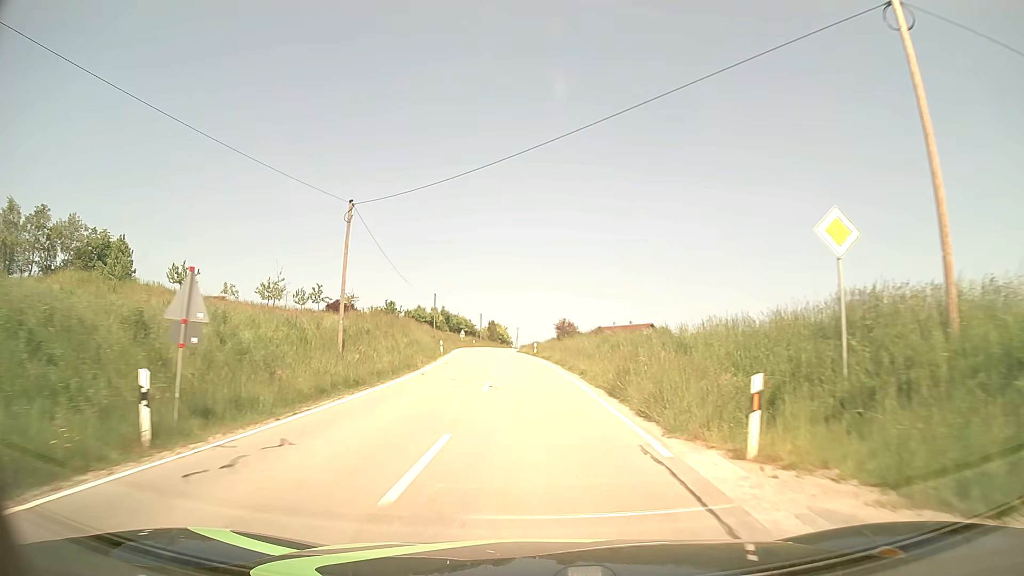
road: tertiary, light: Day
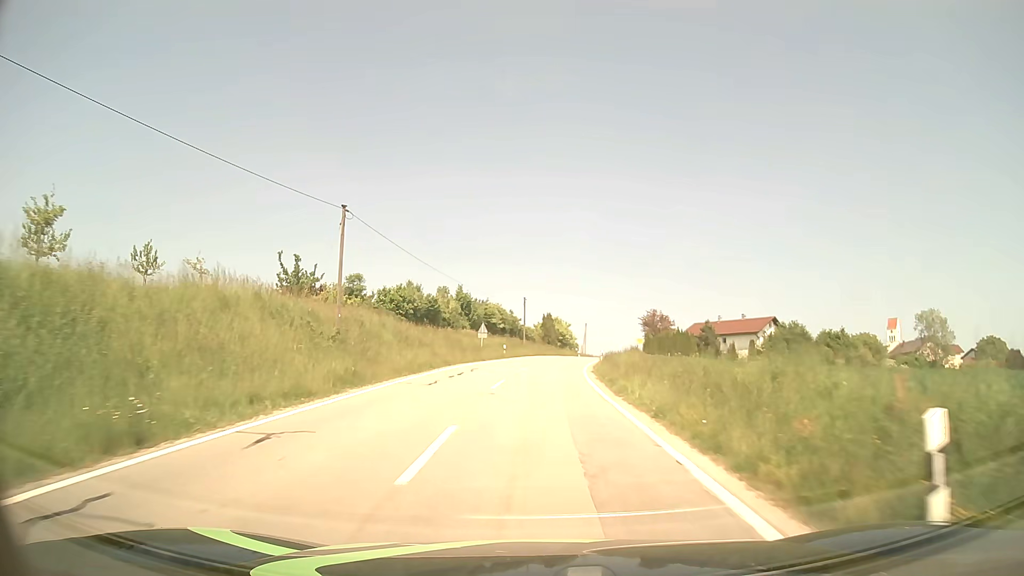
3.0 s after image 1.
(-1.8, +48.4) m; -5°
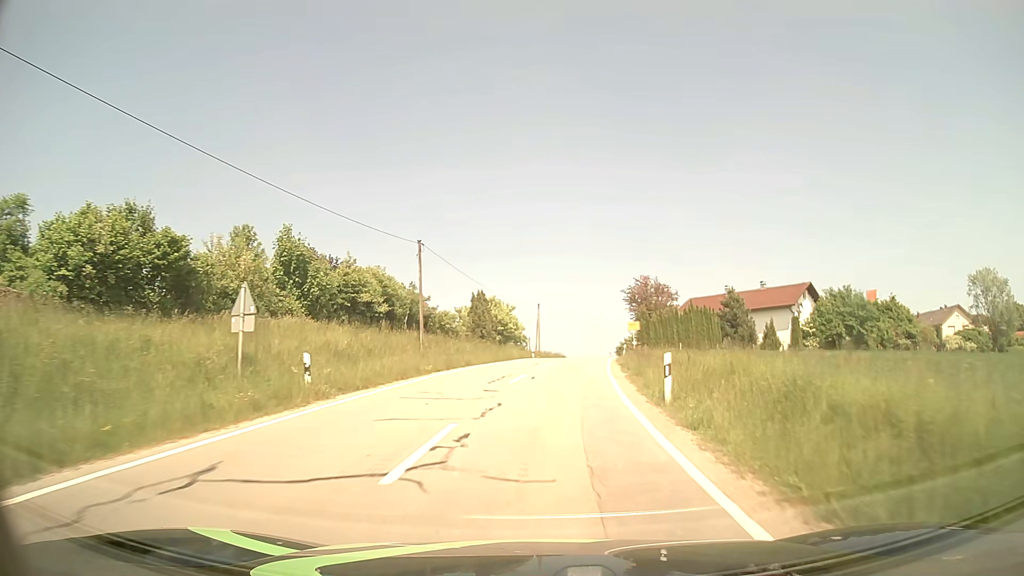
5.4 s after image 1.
(+1.1, +36.4) m; +5°
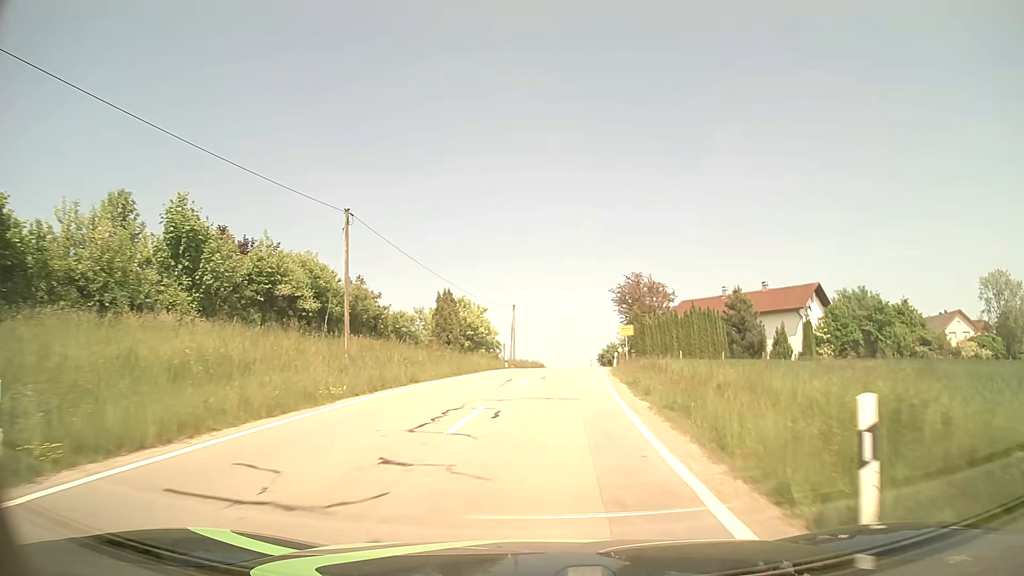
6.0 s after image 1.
(+0.1, +8.7) m; +2°
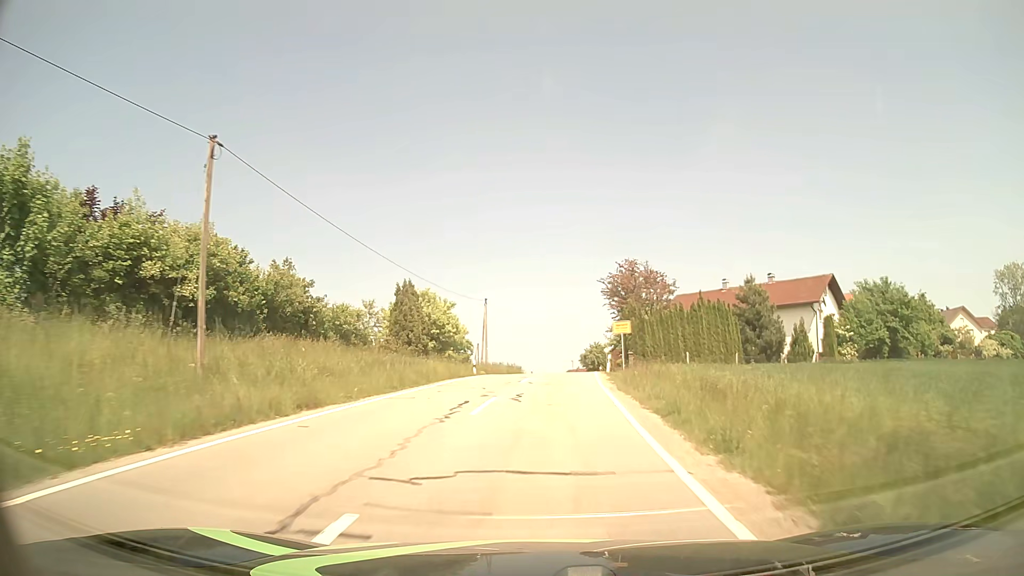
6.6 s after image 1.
(+0.1, +8.6) m; +2°
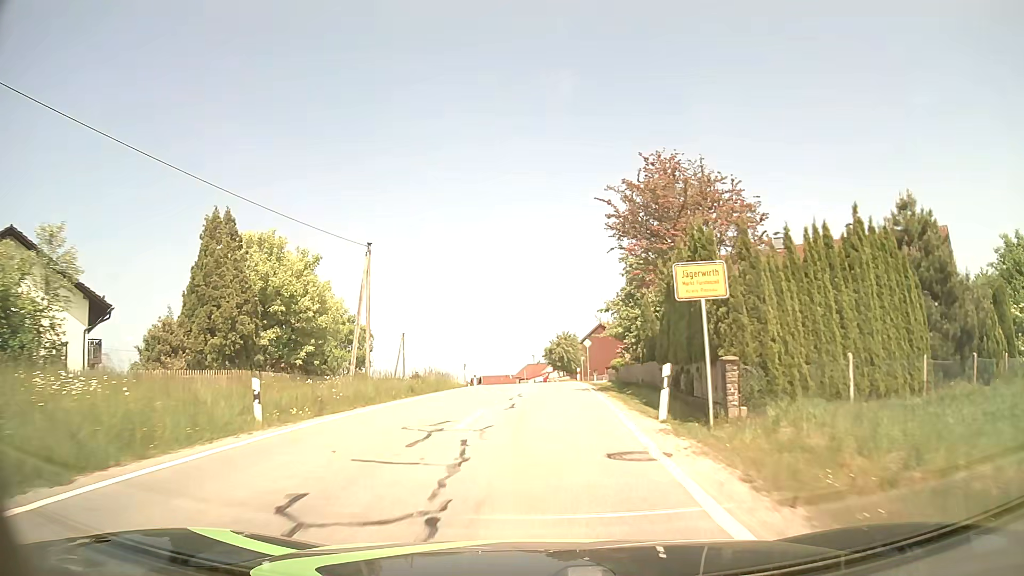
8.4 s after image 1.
(+1.0, +25.1) m; +4°
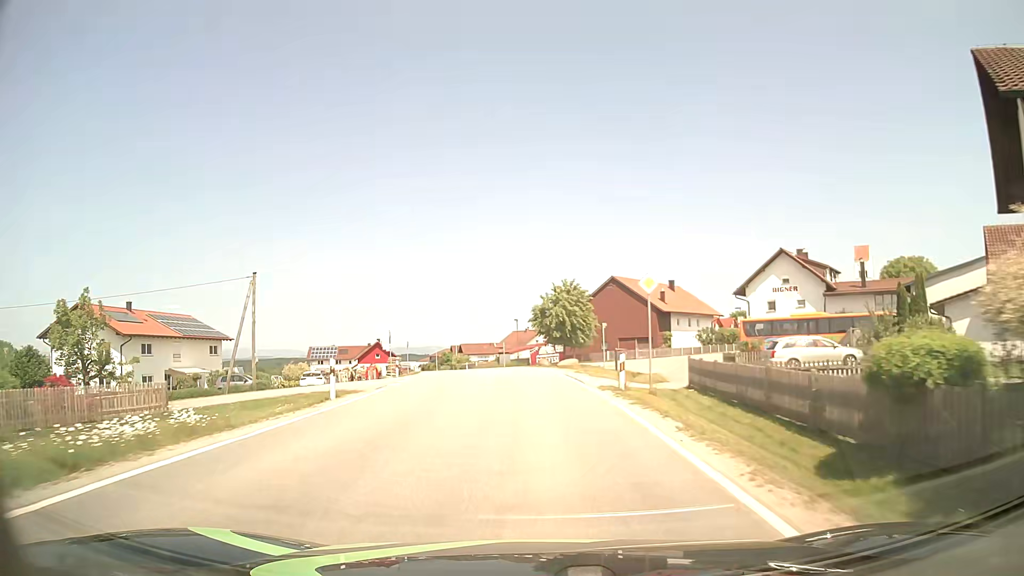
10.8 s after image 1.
(+0.5, +32.2) m; 0°
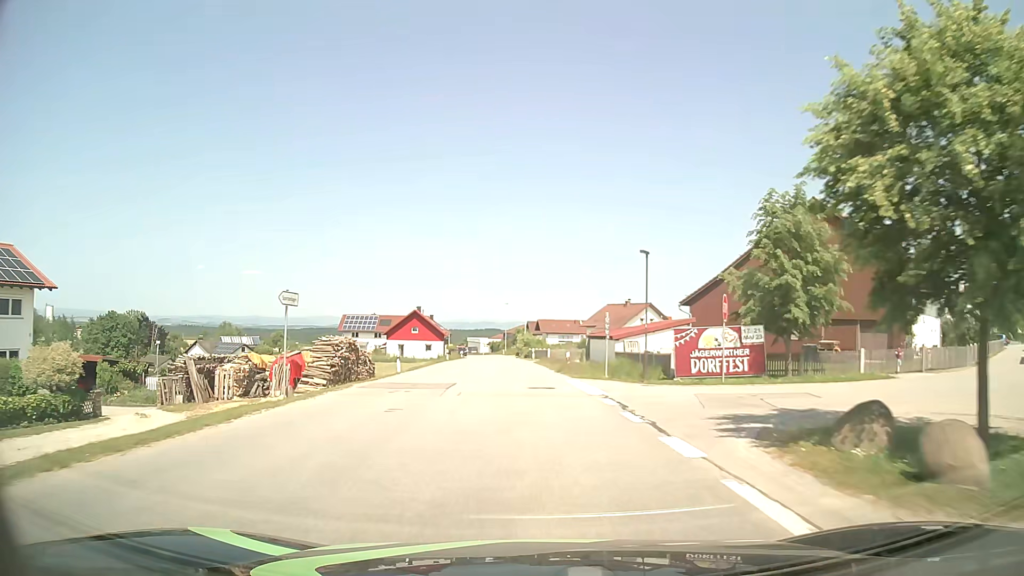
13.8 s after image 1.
(-2.2, +40.6) m; -7°
(0, +10) (0, +20) (-1, +30) (-1, +40) (-2, +50) (-2, +60) (-3, +70) (-4, +80) (-4, +90) (-5, +100) m
